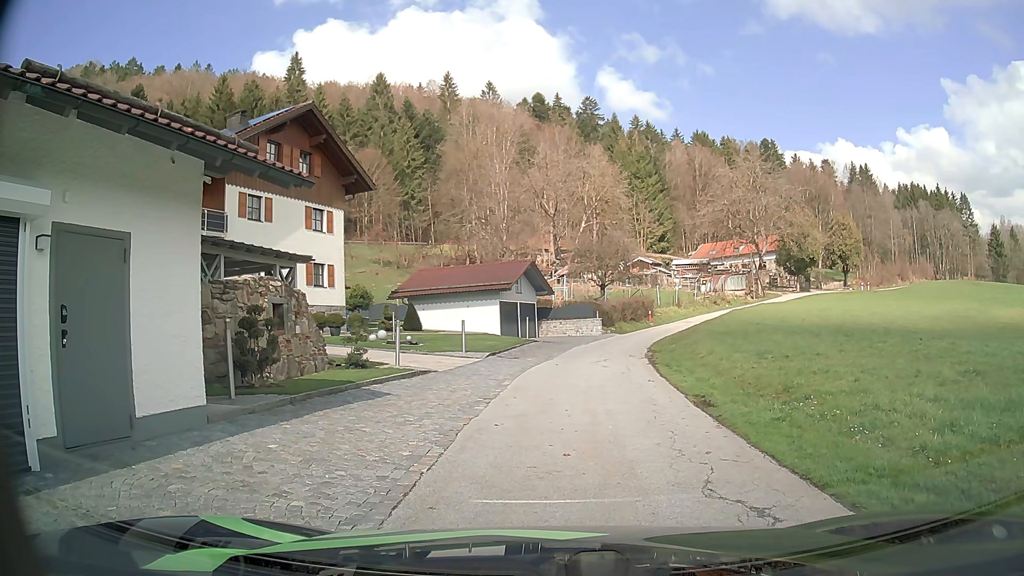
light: Day
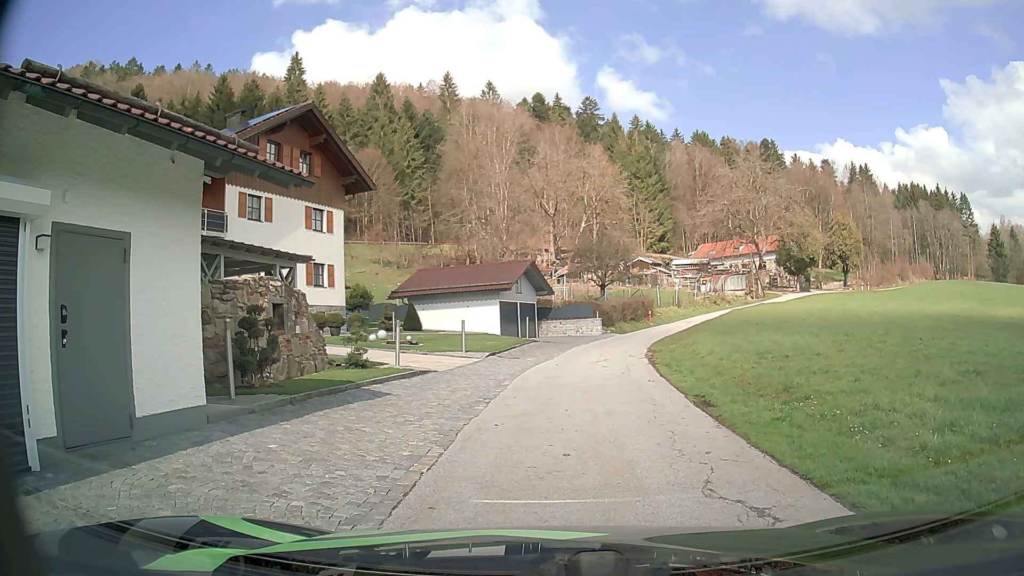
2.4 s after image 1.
(0.0, 0.0) m; 0°
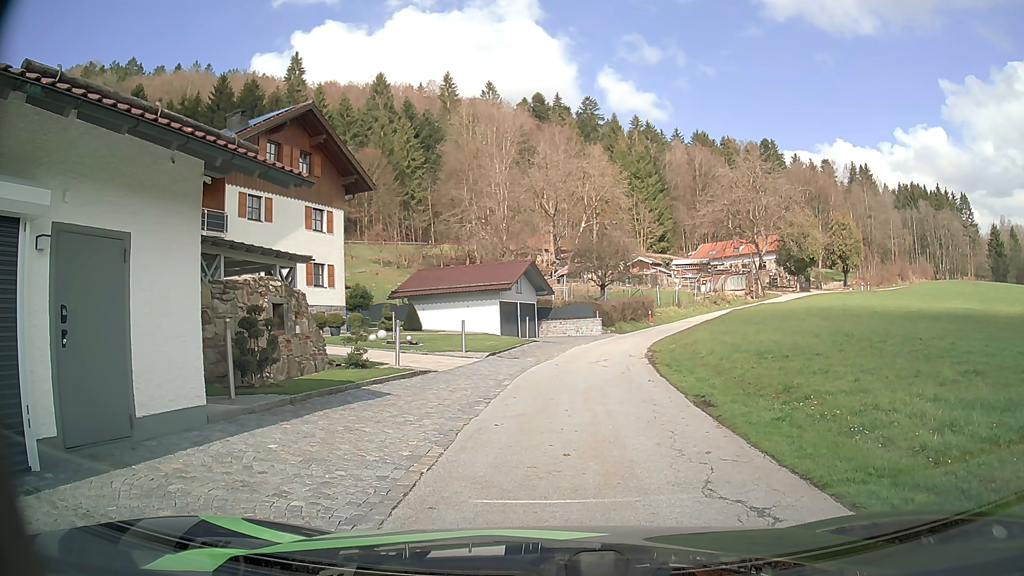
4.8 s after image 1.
(0.0, 0.0) m; 0°
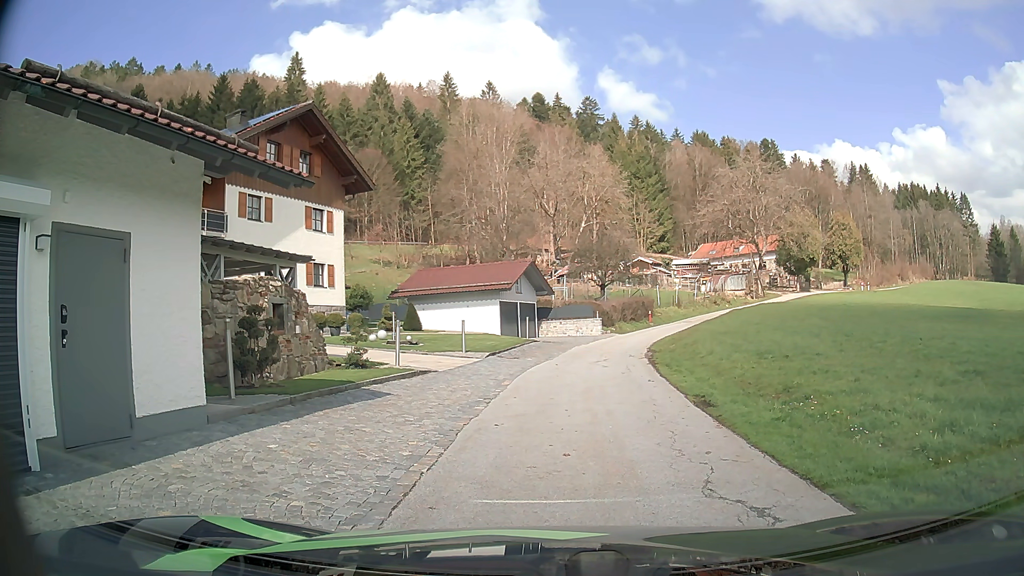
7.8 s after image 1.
(0.0, 0.0) m; 0°
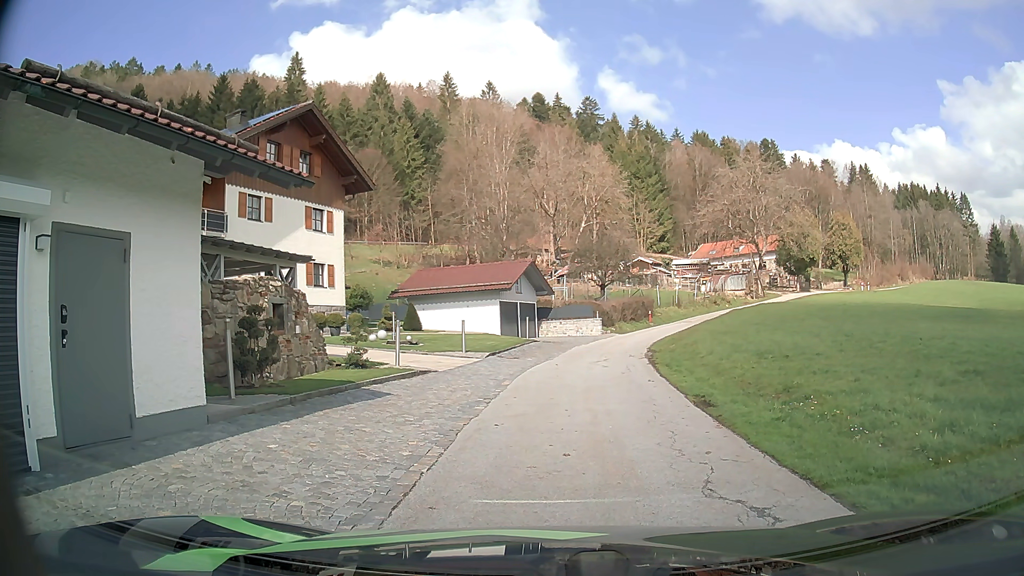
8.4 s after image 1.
(0.0, 0.0) m; 0°
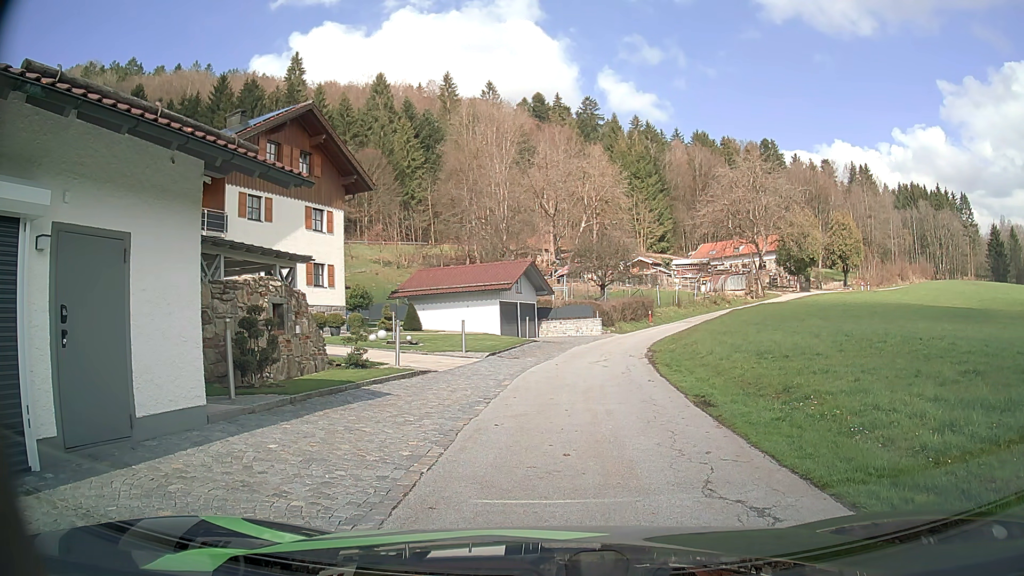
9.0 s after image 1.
(0.0, 0.0) m; 0°
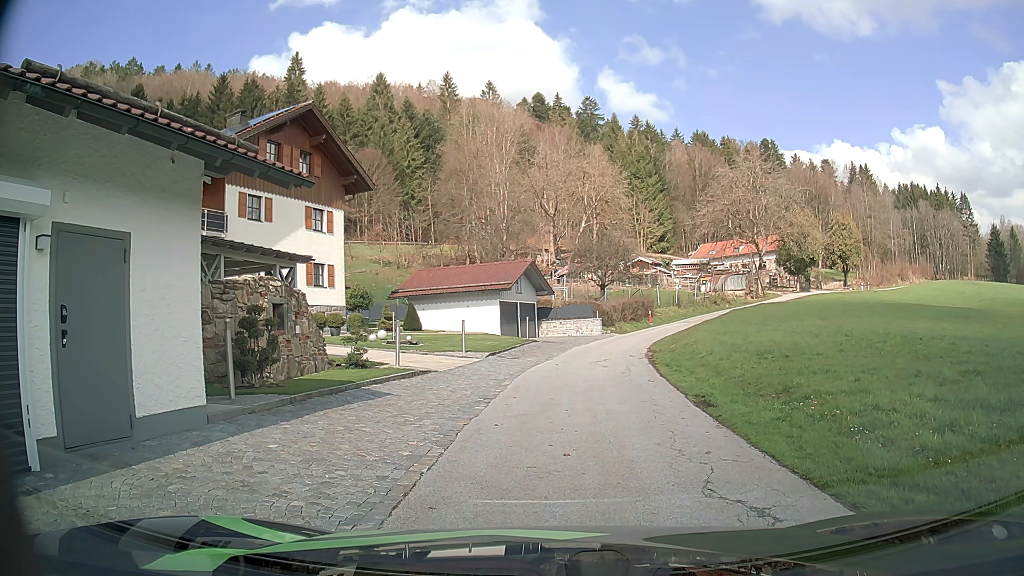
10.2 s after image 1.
(0.0, 0.0) m; 0°
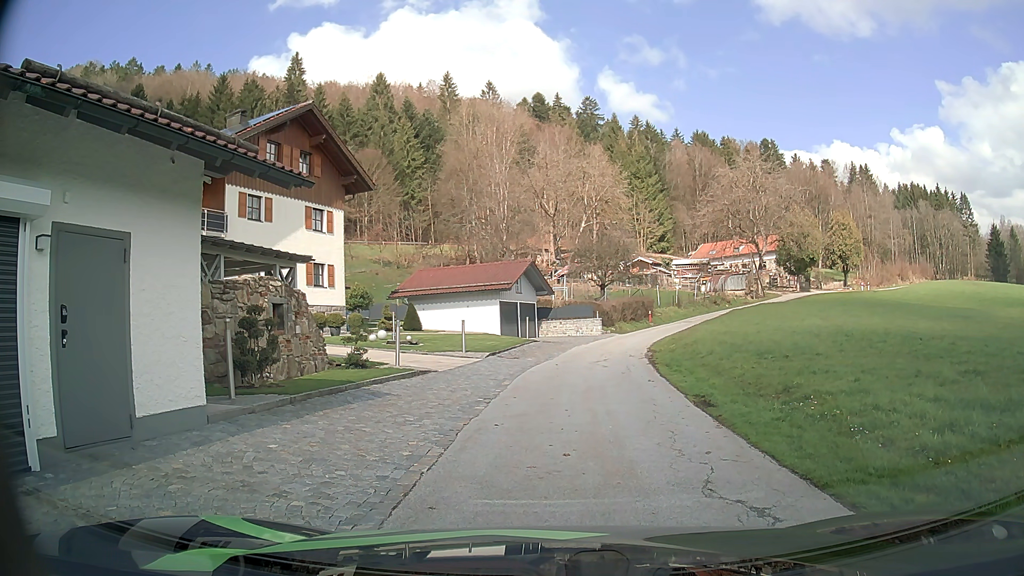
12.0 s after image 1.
(0.0, 0.0) m; 0°
